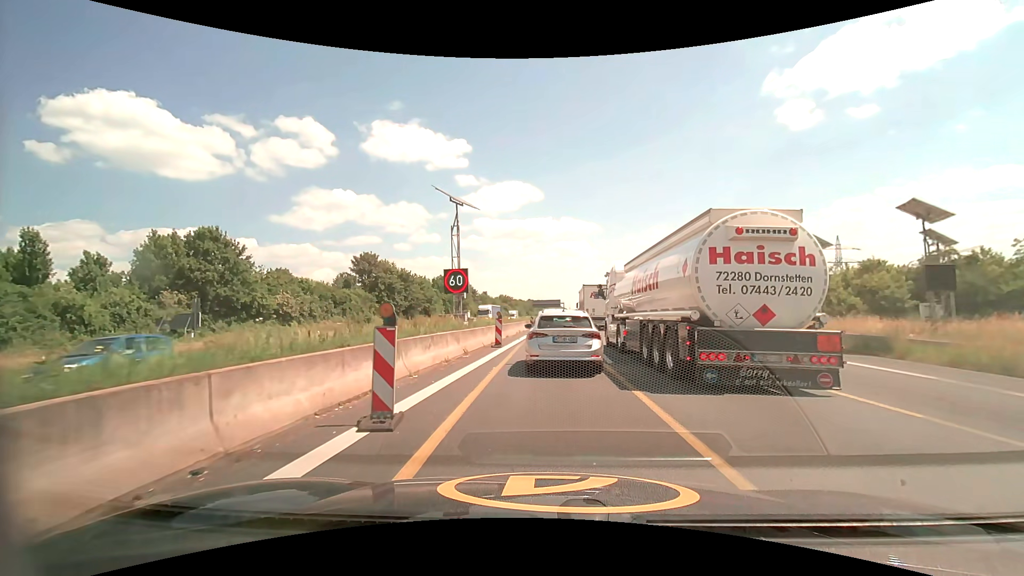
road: motorway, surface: asphalt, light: Day
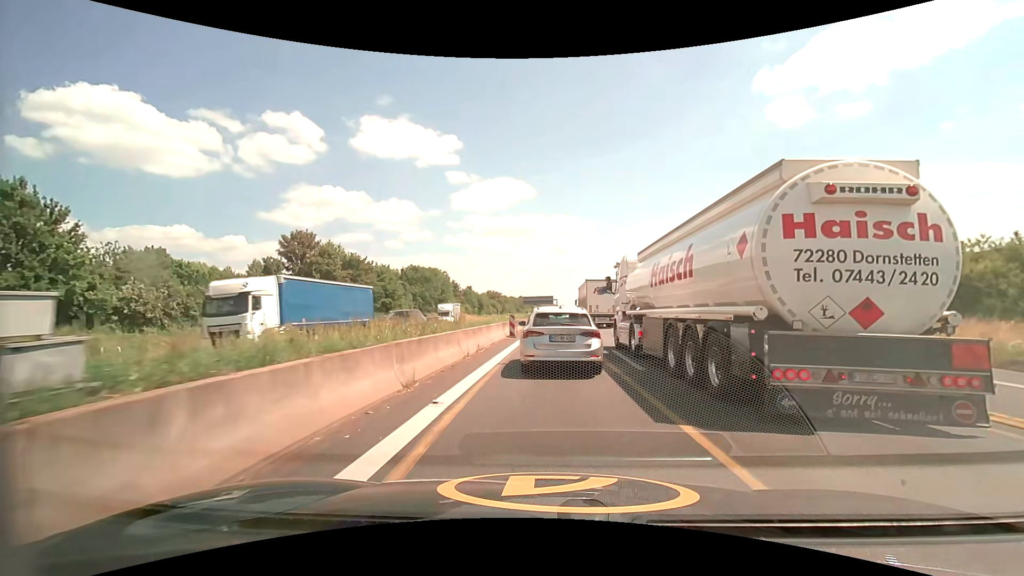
(+0.2, +20.4) m; +1°
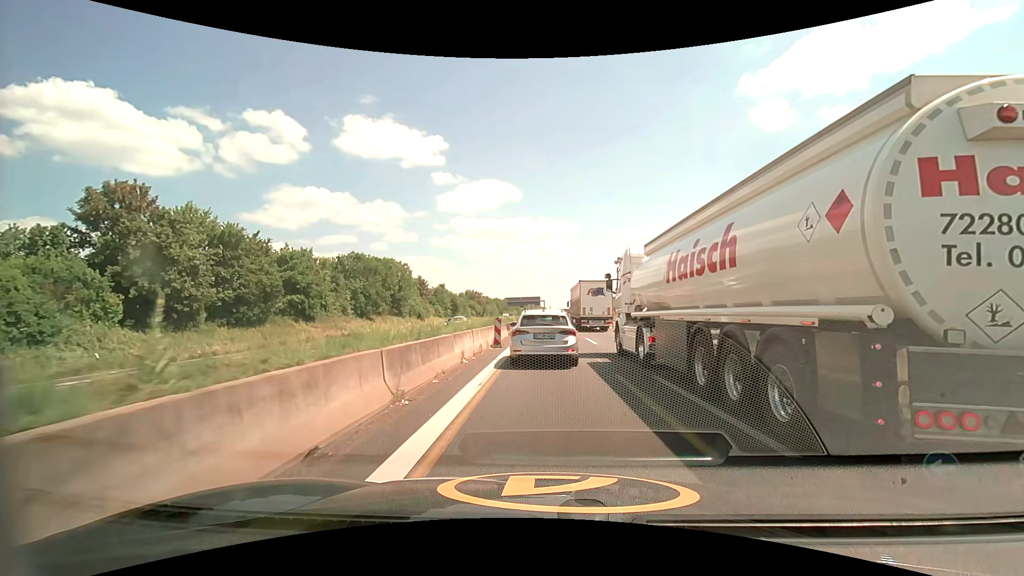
(+0.3, +24.9) m; +2°
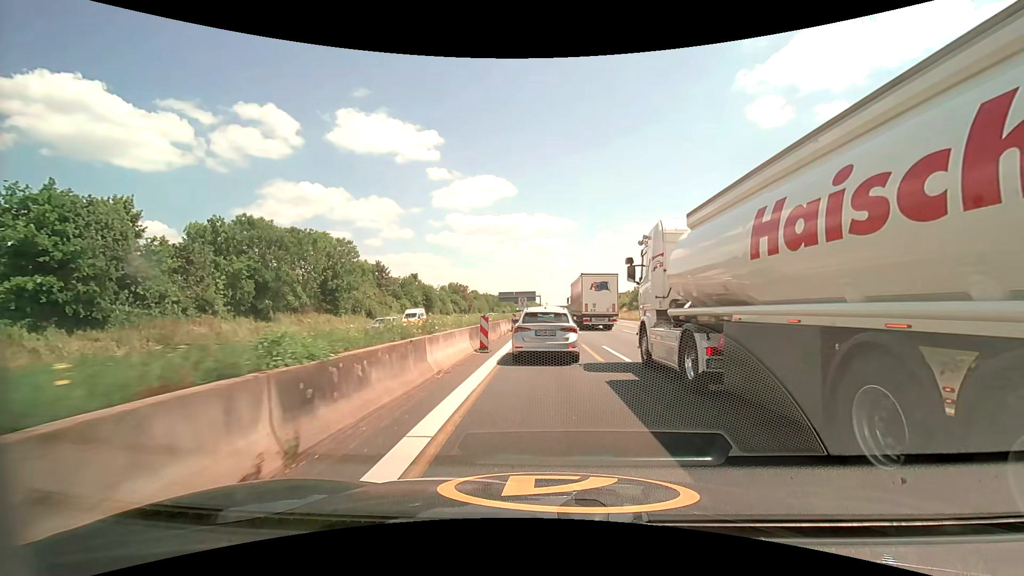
(+0.1, +27.3) m; 0°
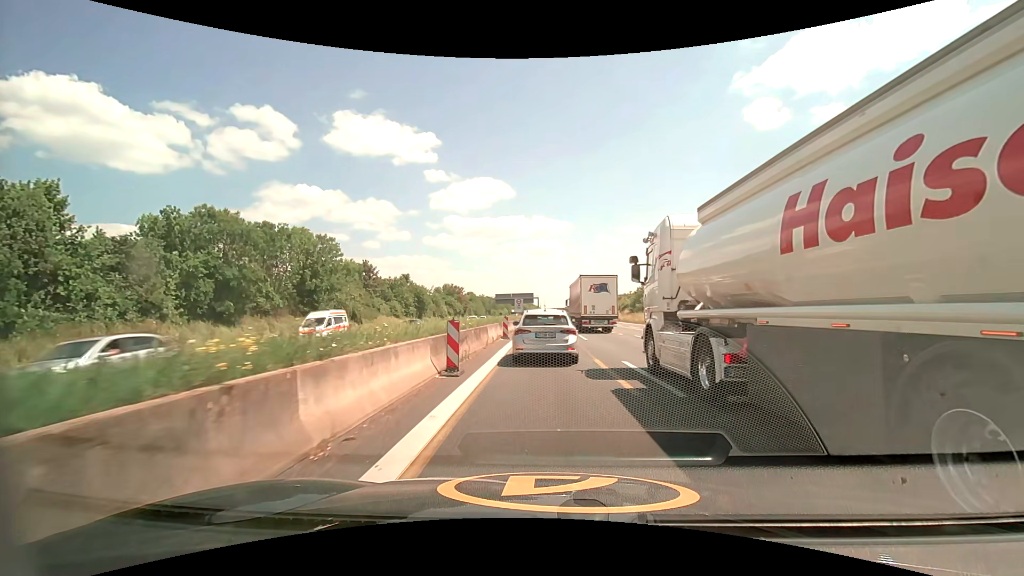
(0.0, +5.4) m; +1°
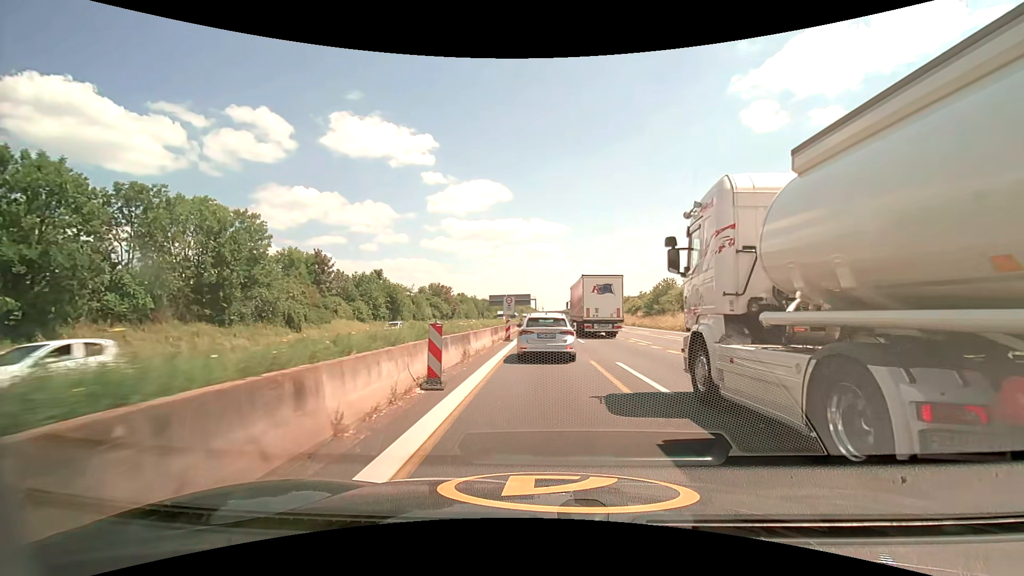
(-0.1, +17.5) m; 0°
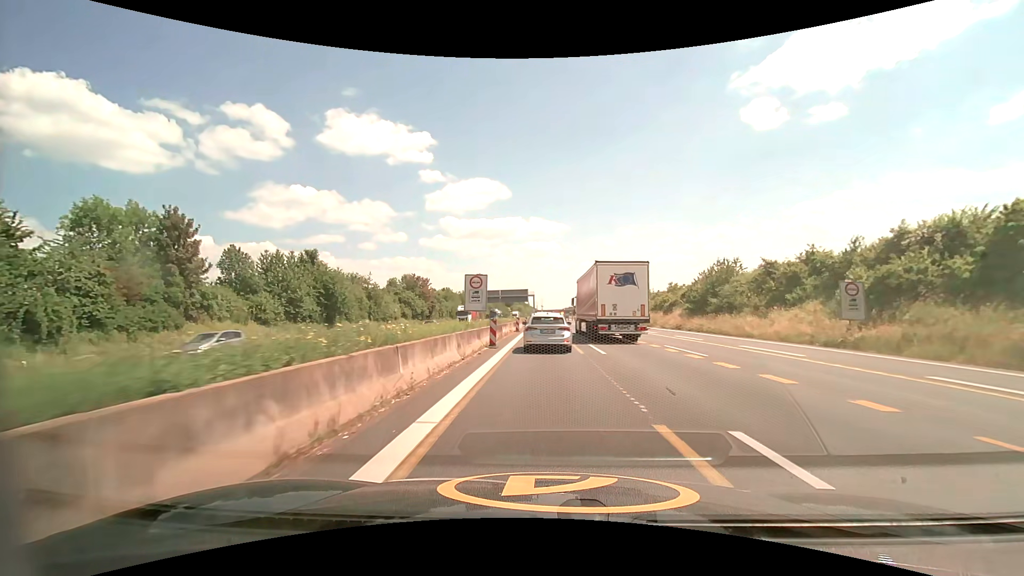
(-0.1, +27.2) m; 0°
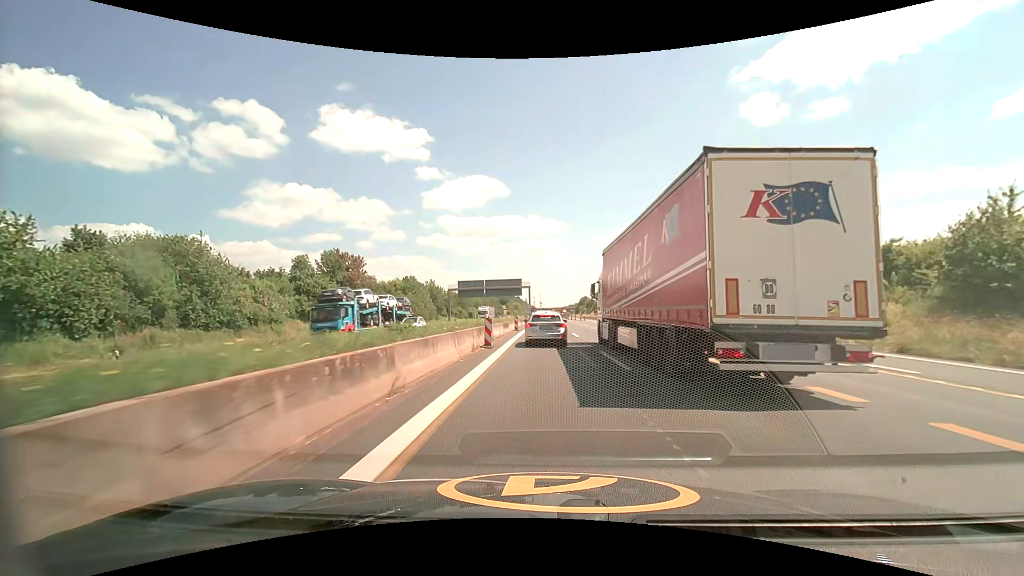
(+0.3, +42.0) m; 0°
(0, +10) (0, +20) (0, +30) (0, +40) (0, +50) (0, +60) (0, +70) (+1, +80) (+1, +90) (+1, +100) m
